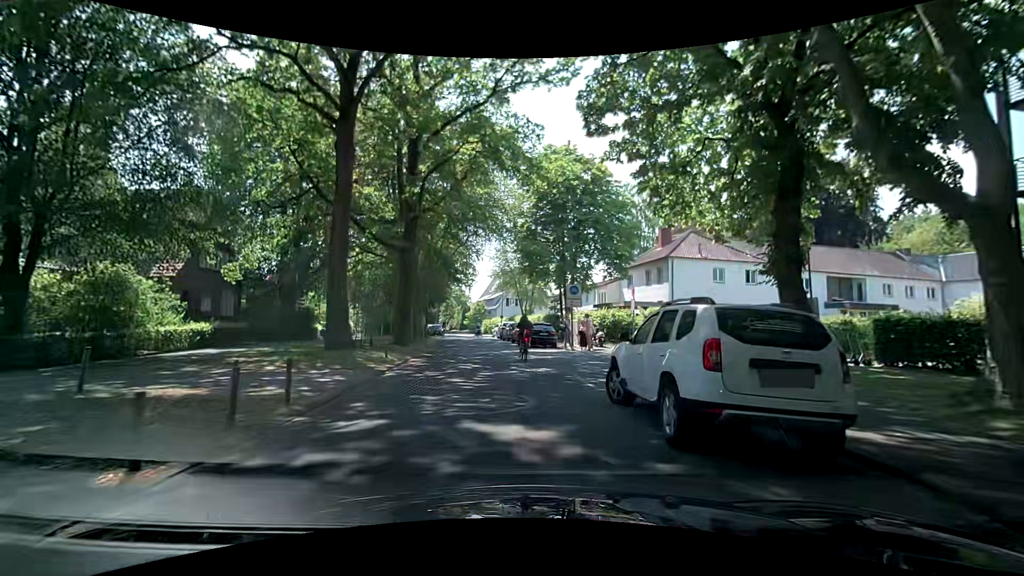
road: residential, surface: asphalt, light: Day
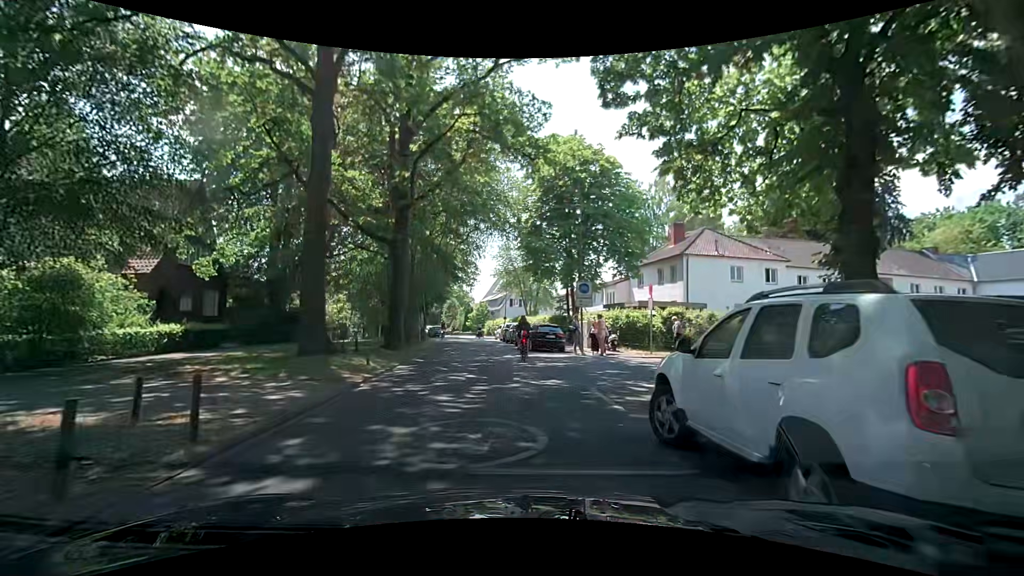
(0.0, +2.6) m; +1°
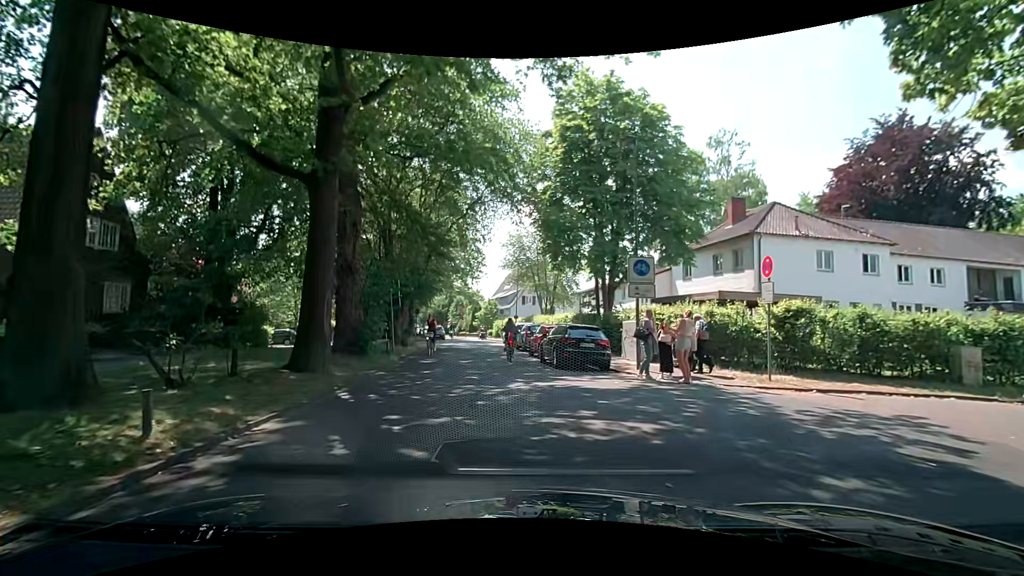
(-0.4, +9.5) m; -3°
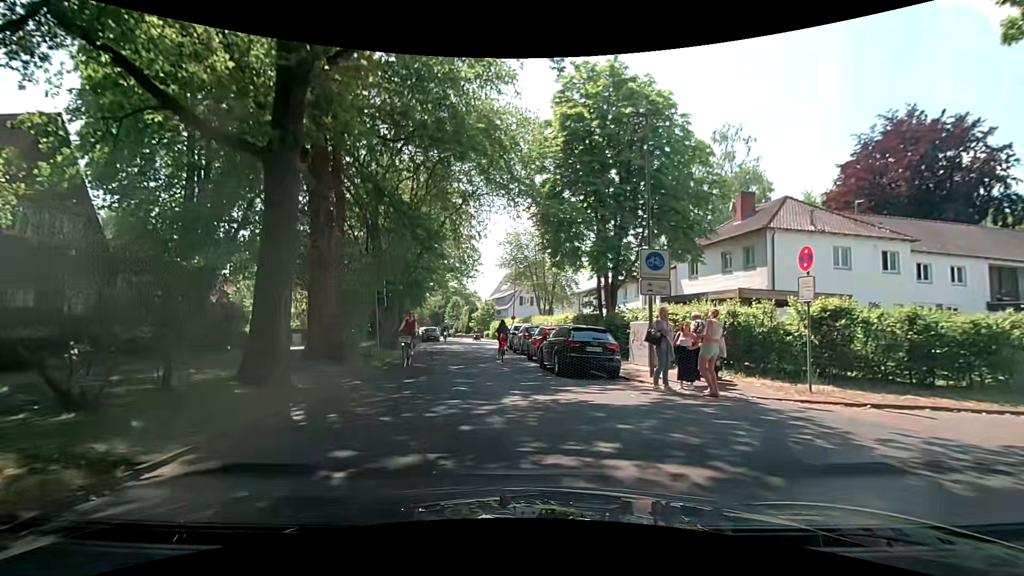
(+0.1, +1.9) m; +2°
